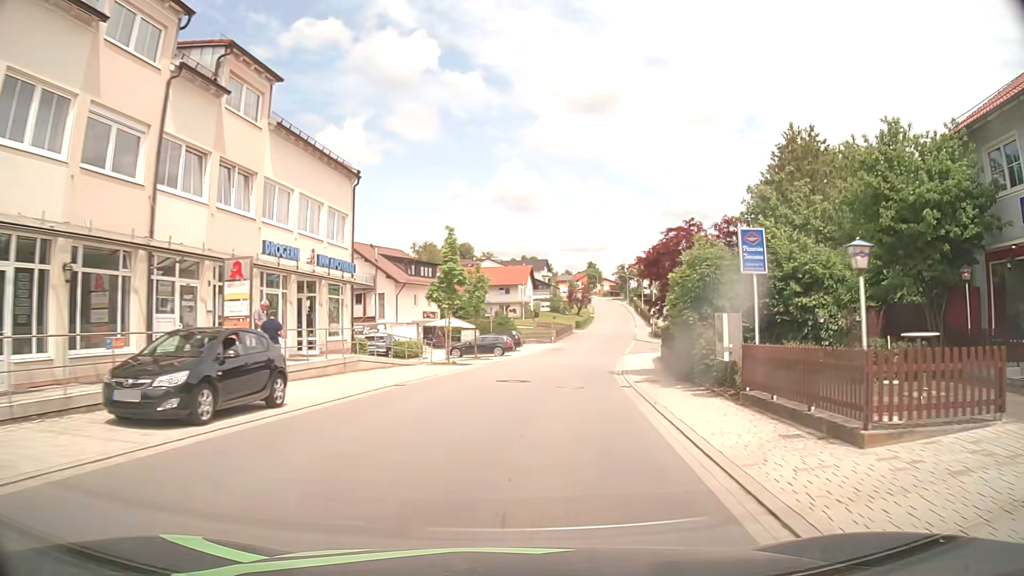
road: tertiary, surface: asphalt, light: Day
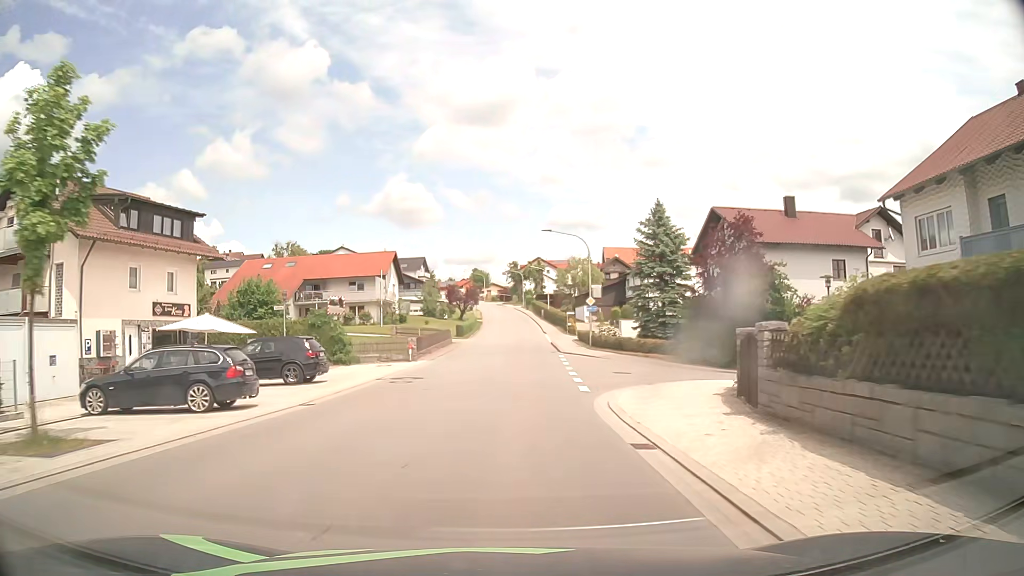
(+3.4, +30.7) m; +11°
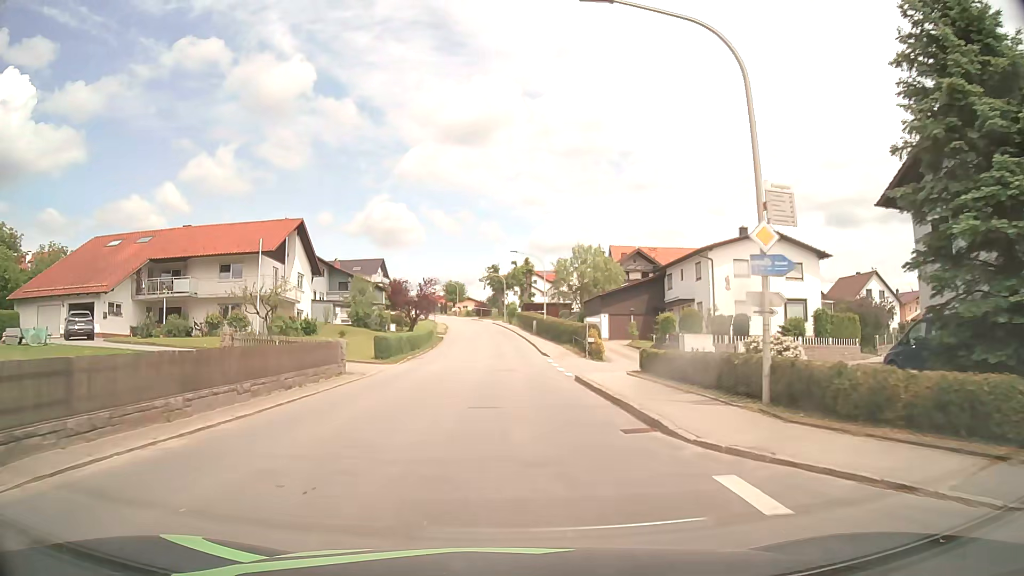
(+0.4, +30.8) m; +1°
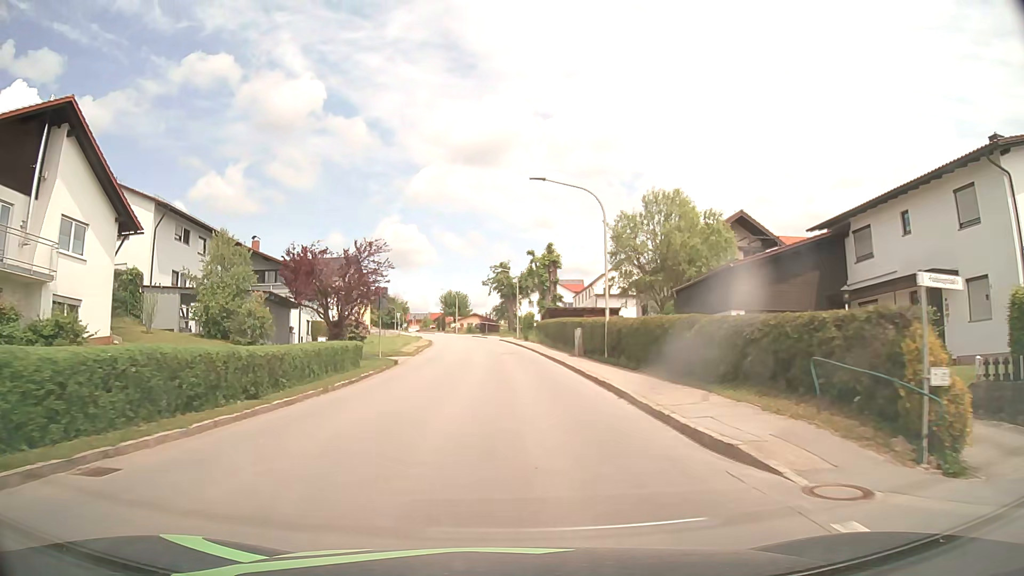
(-0.2, +30.2) m; -1°
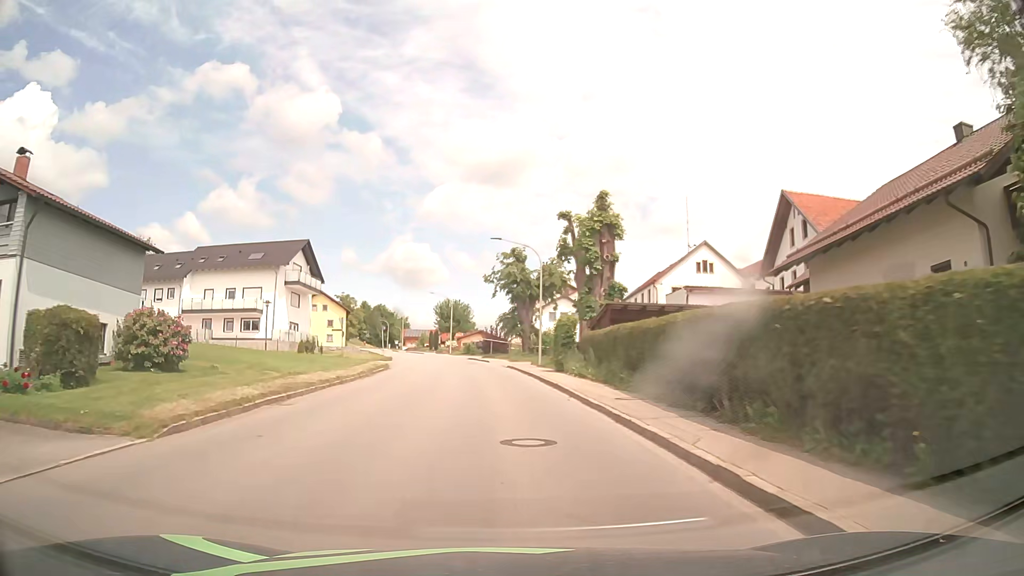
(-0.1, +29.7) m; -1°
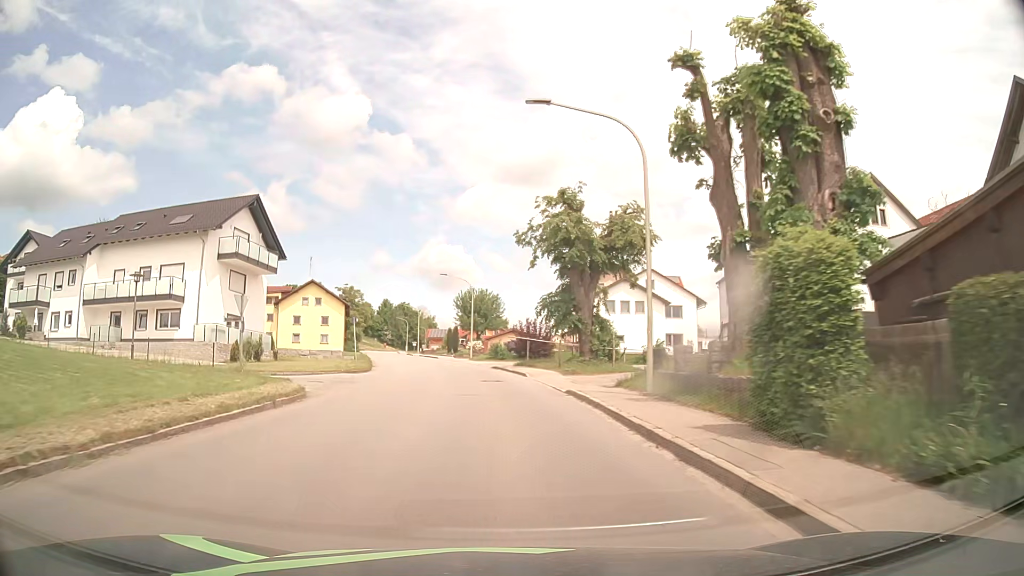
(-0.5, +22.4) m; -3°
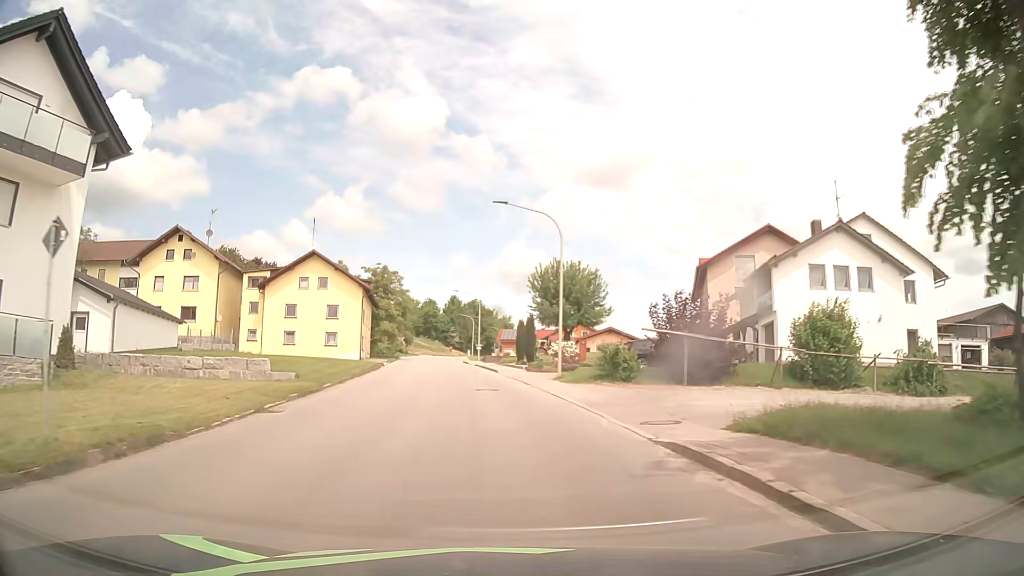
(-1.6, +30.4) m; -6°
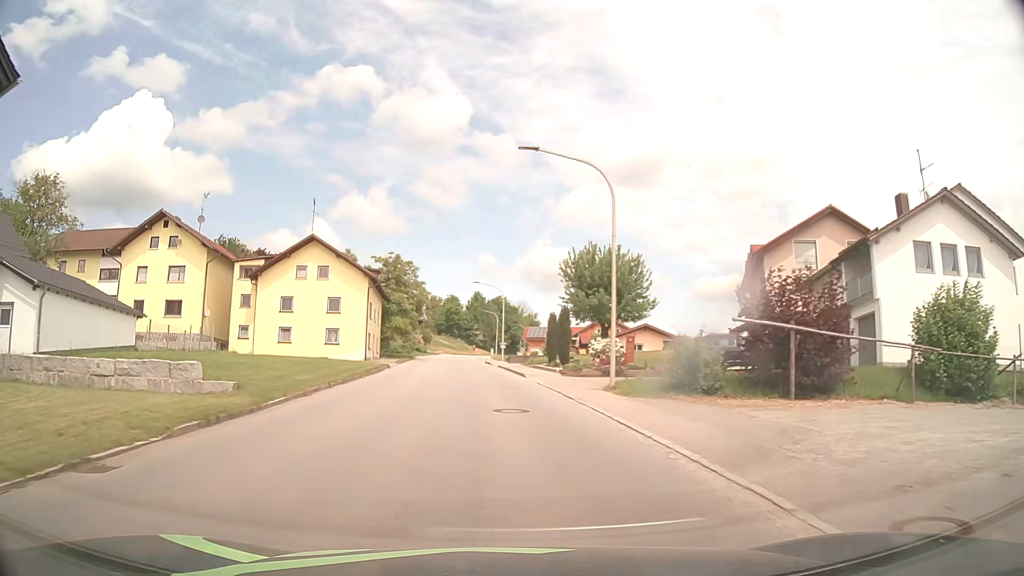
(-0.2, +7.7) m; -3°
(0, +10) (-1, +20) (-1, +30) (-2, +40) (-3, +50) (-4, +60) (-4, +70) (-5, +80) (-5, +90) (-6, +100) m
